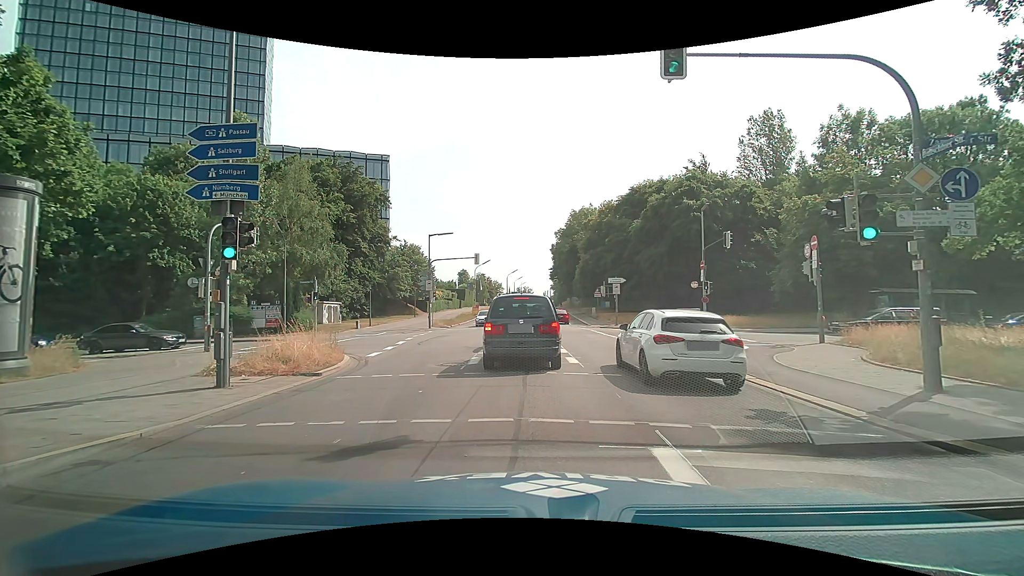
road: secondary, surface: asphalt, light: Day
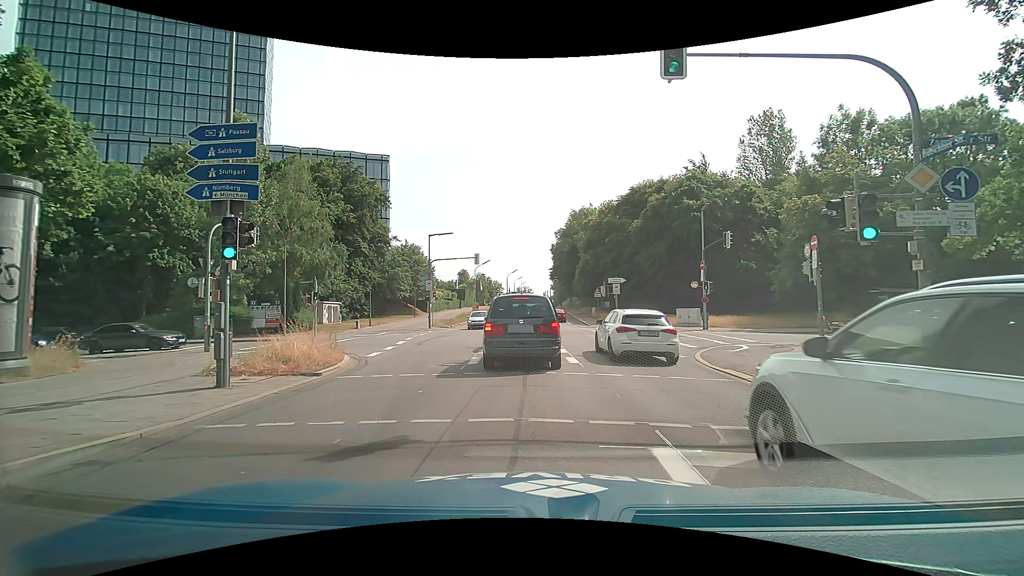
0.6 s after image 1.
(0.0, 0.0) m; 0°
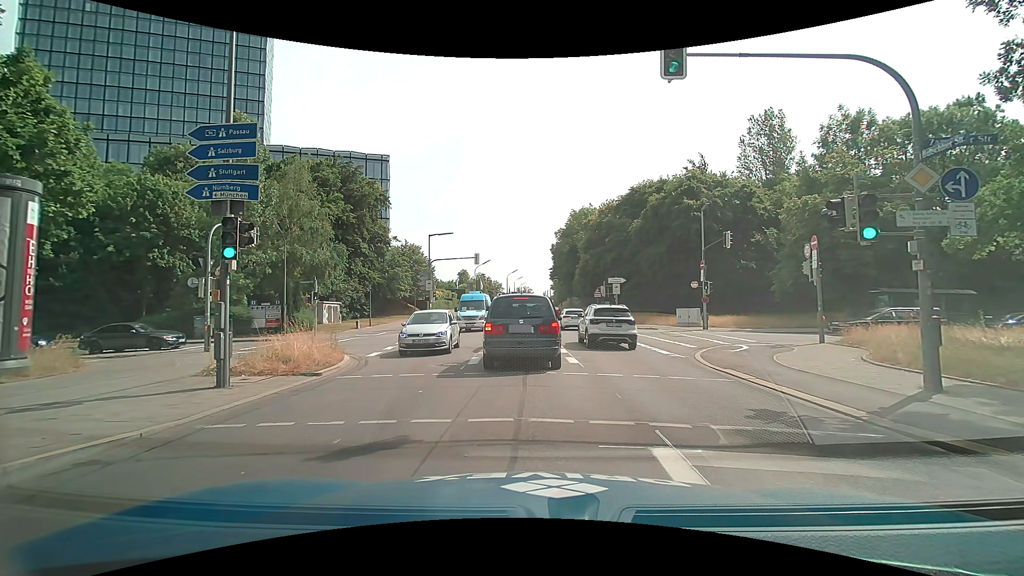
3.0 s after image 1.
(0.0, 0.0) m; 0°
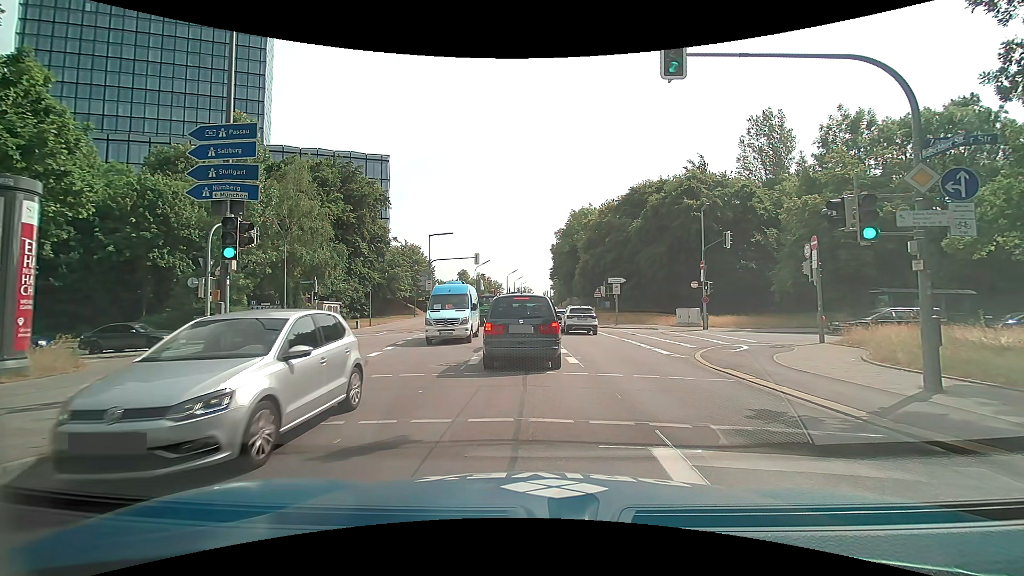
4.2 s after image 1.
(0.0, 0.0) m; 0°
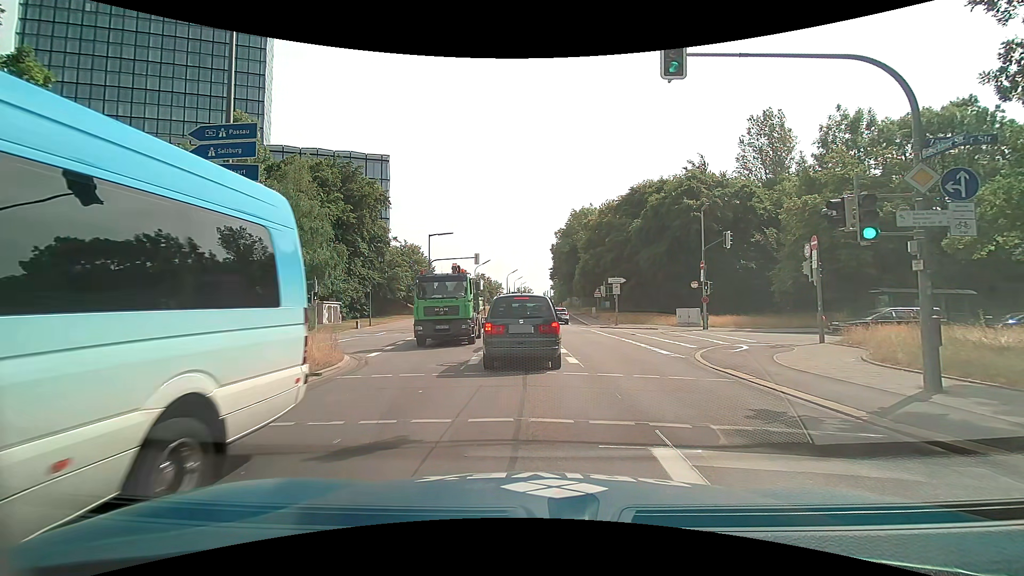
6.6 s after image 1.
(0.0, 0.0) m; 0°
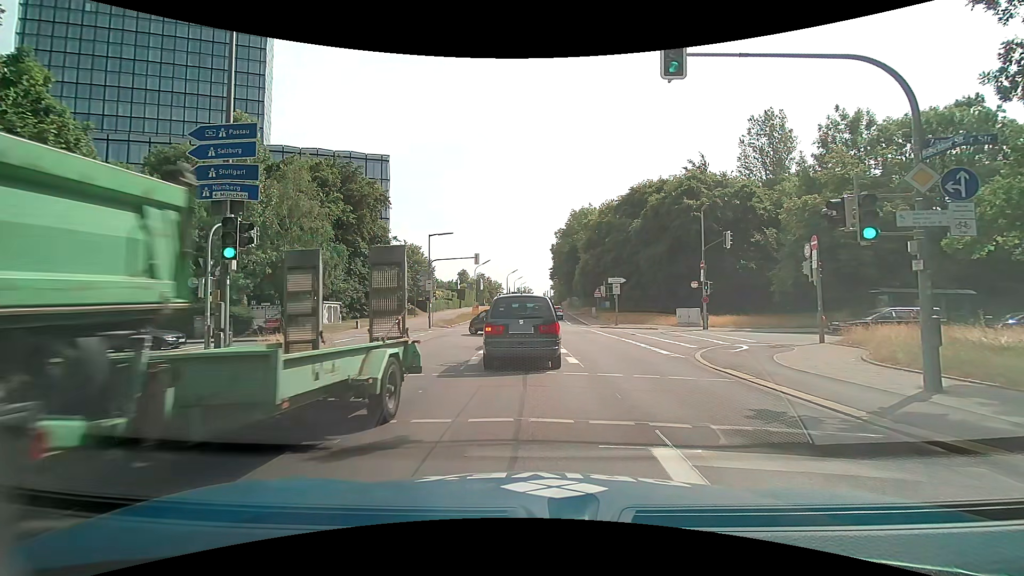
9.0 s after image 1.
(0.0, 0.0) m; 0°
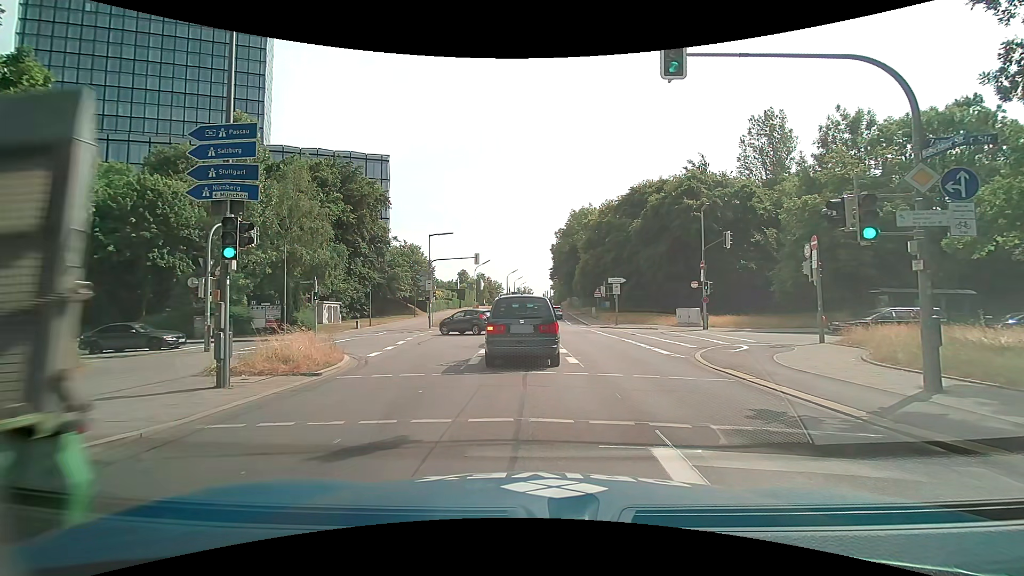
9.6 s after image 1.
(0.0, 0.0) m; 0°
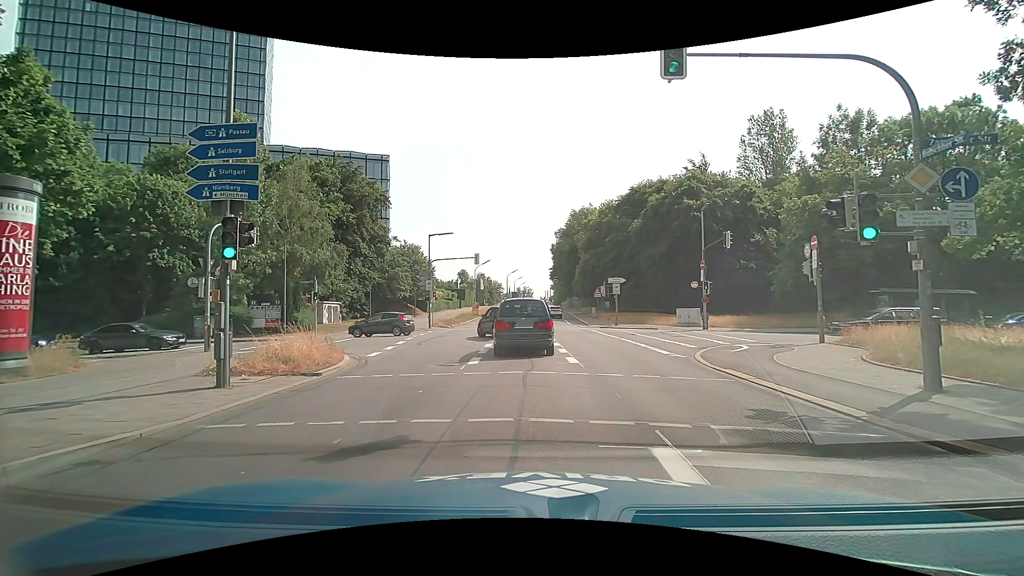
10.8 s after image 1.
(0.0, 0.0) m; 0°
